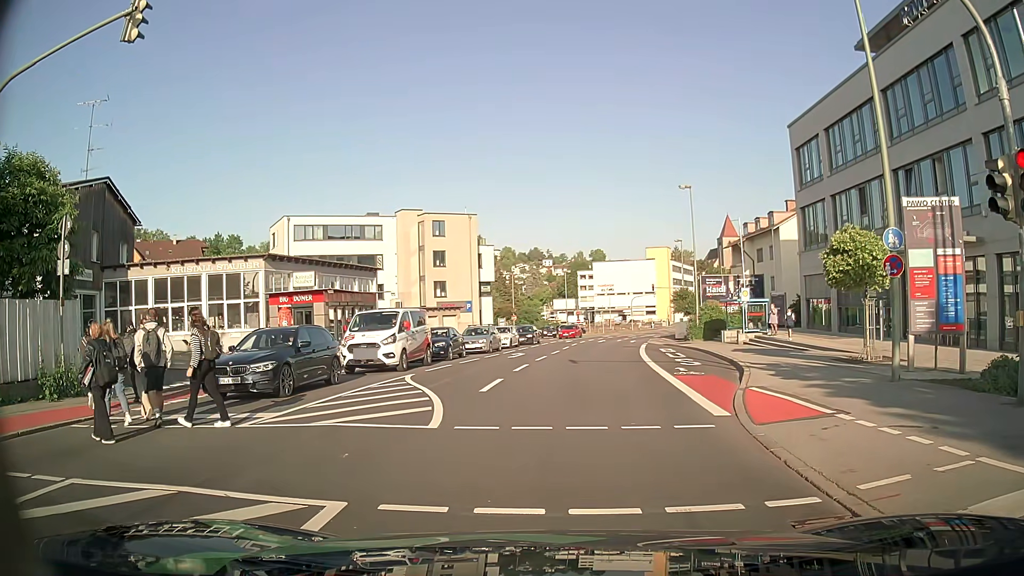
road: tertiary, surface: asphalt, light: Day
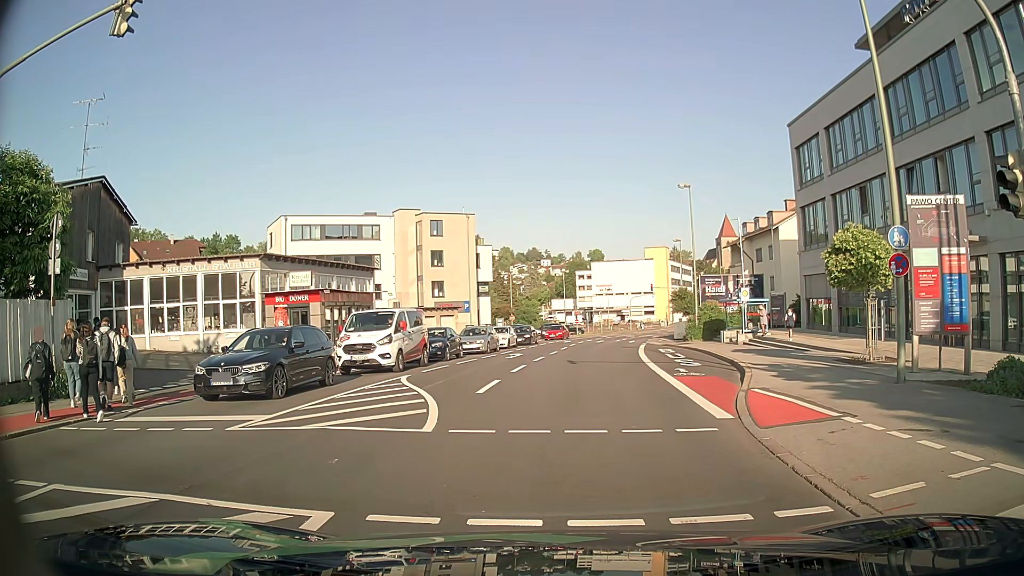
(0.0, +0.4) m; 0°
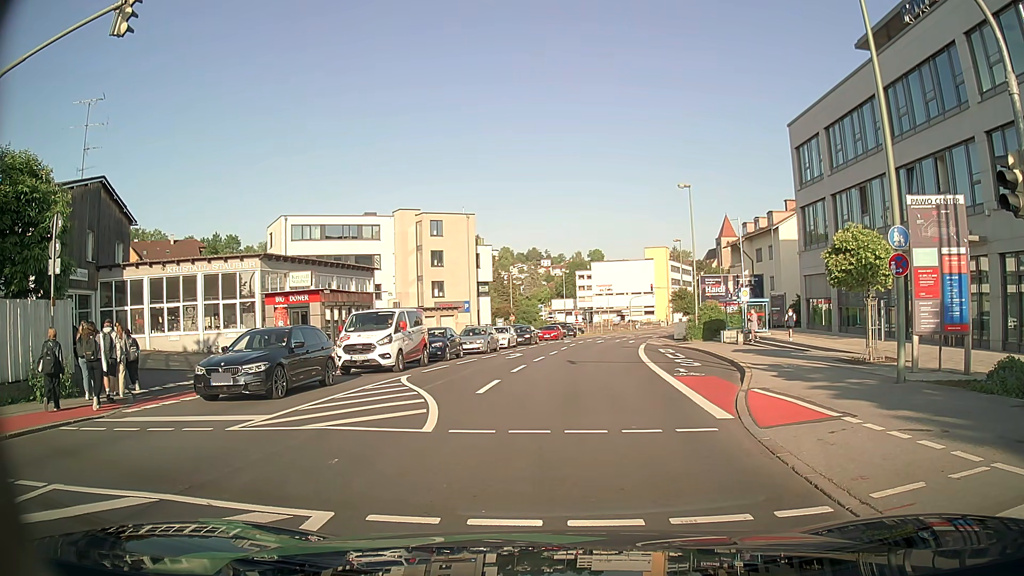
(0.0, 0.0) m; 0°
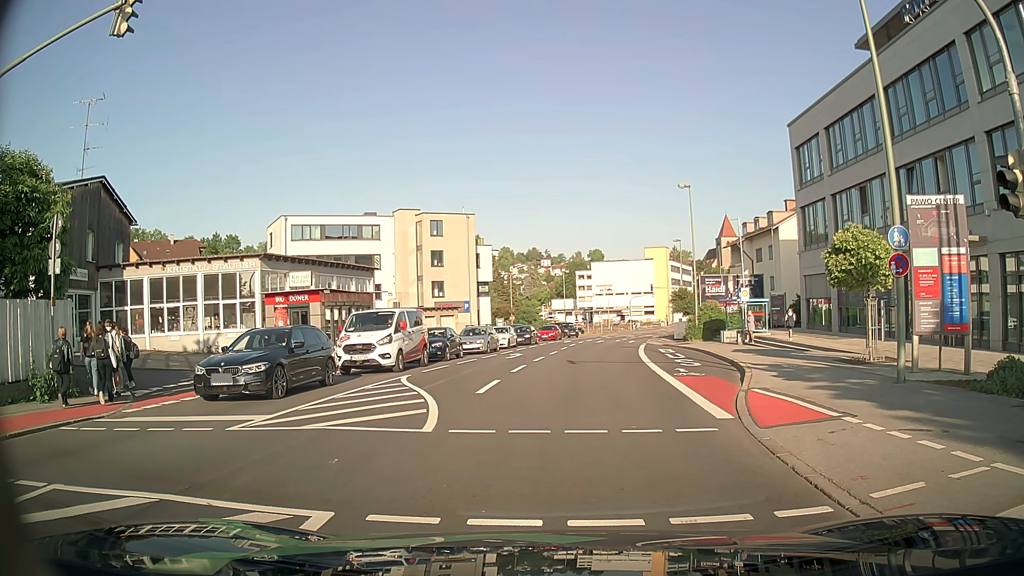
(0.0, 0.0) m; 0°
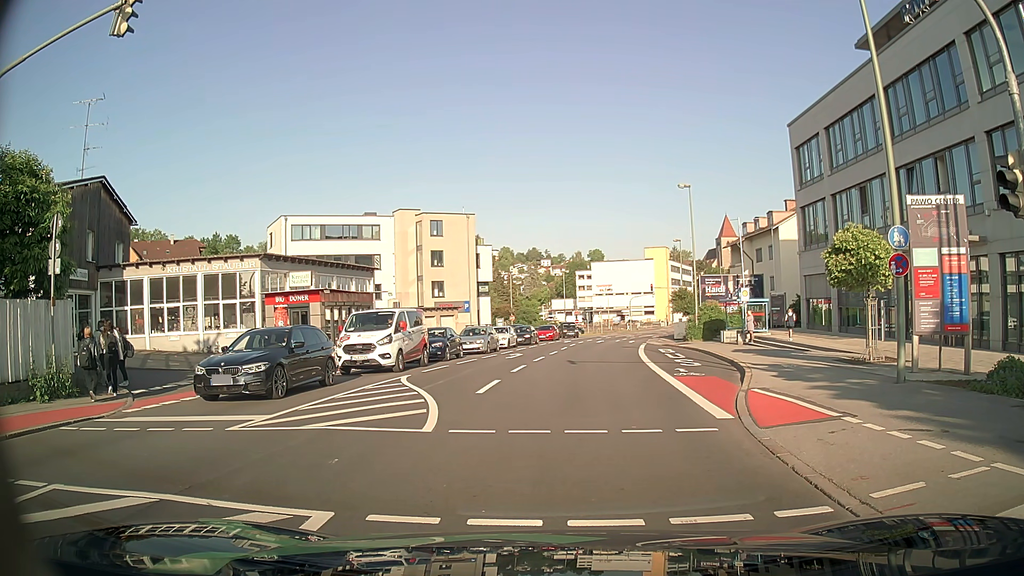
(0.0, 0.0) m; 0°
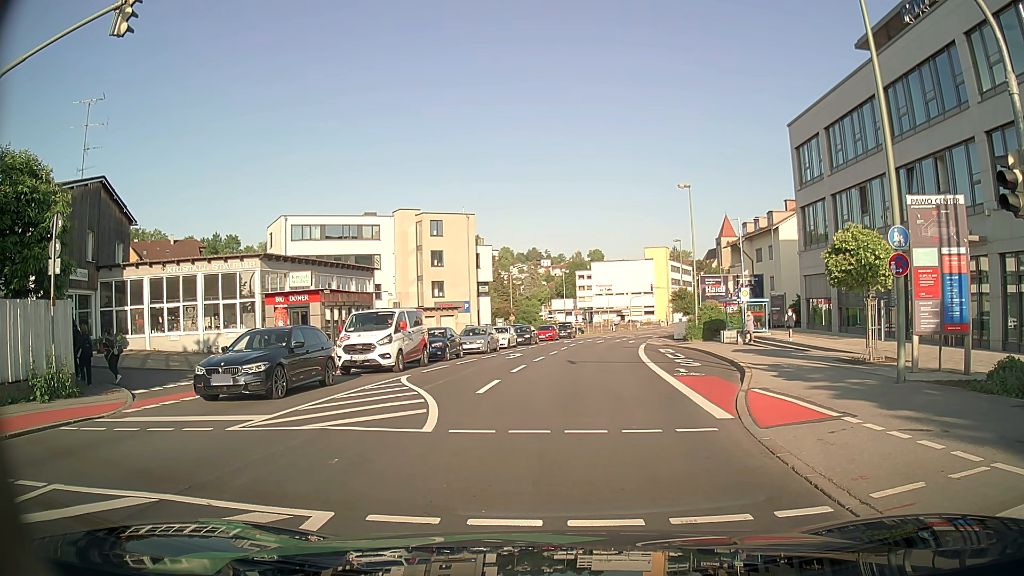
(0.0, 0.0) m; 0°
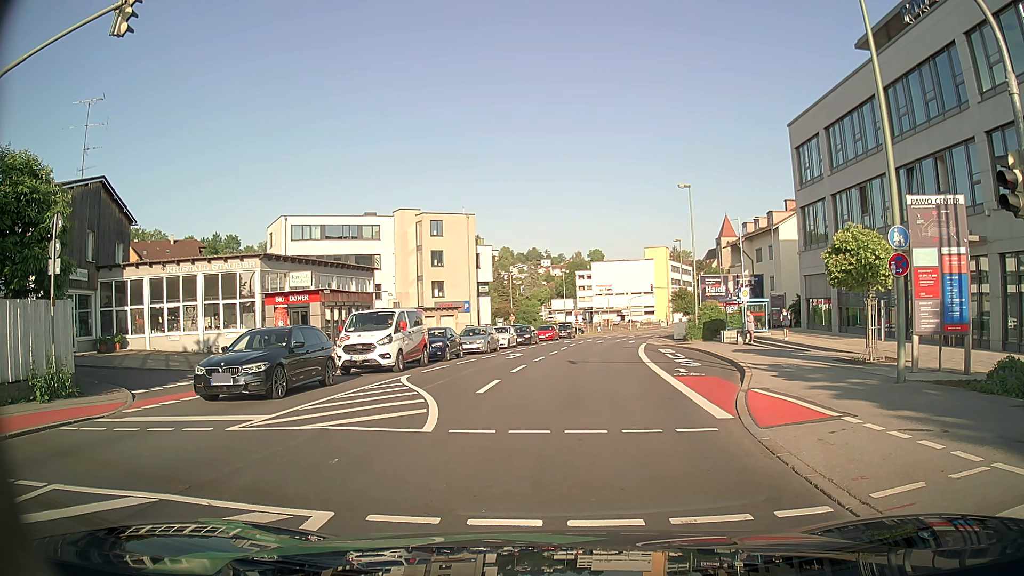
(0.0, 0.0) m; 0°
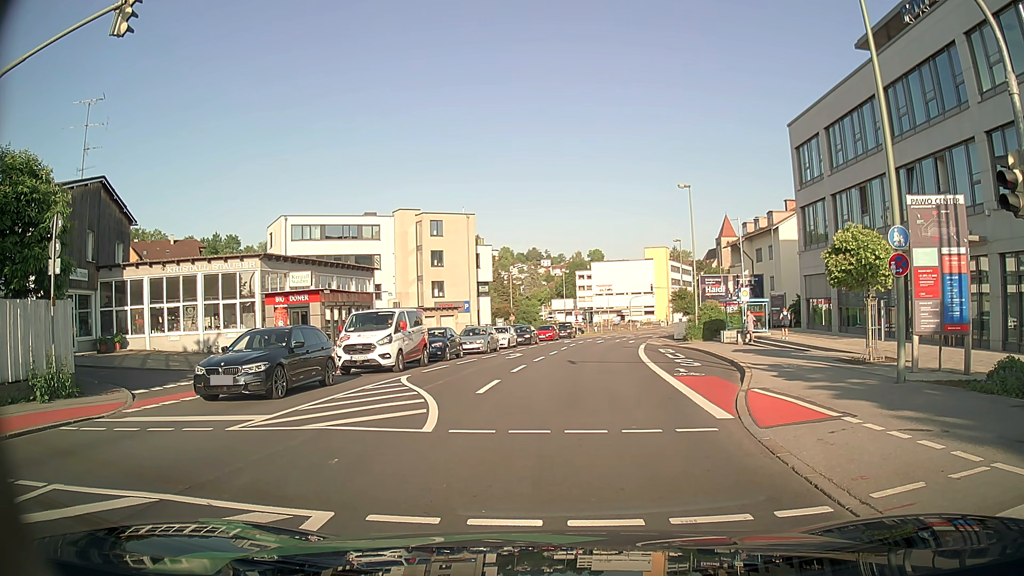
(0.0, 0.0) m; 0°
